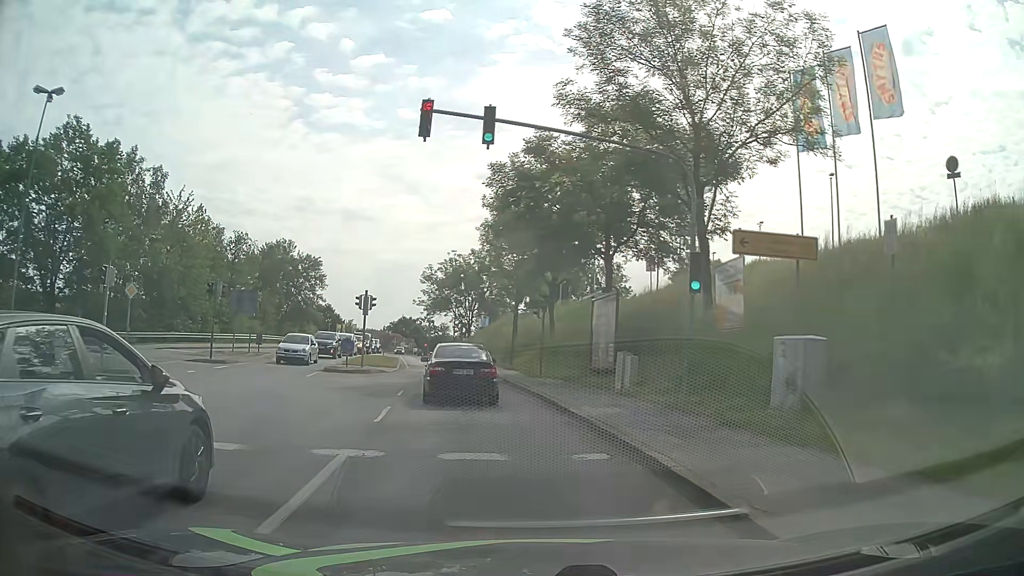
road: tertiary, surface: asphalt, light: Day
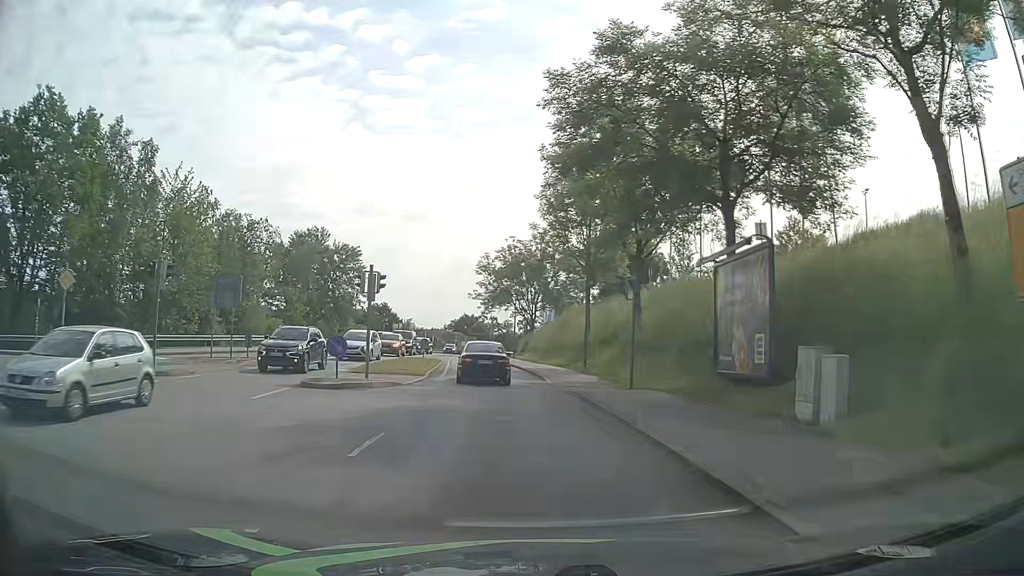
(-0.3, +10.5) m; -5°
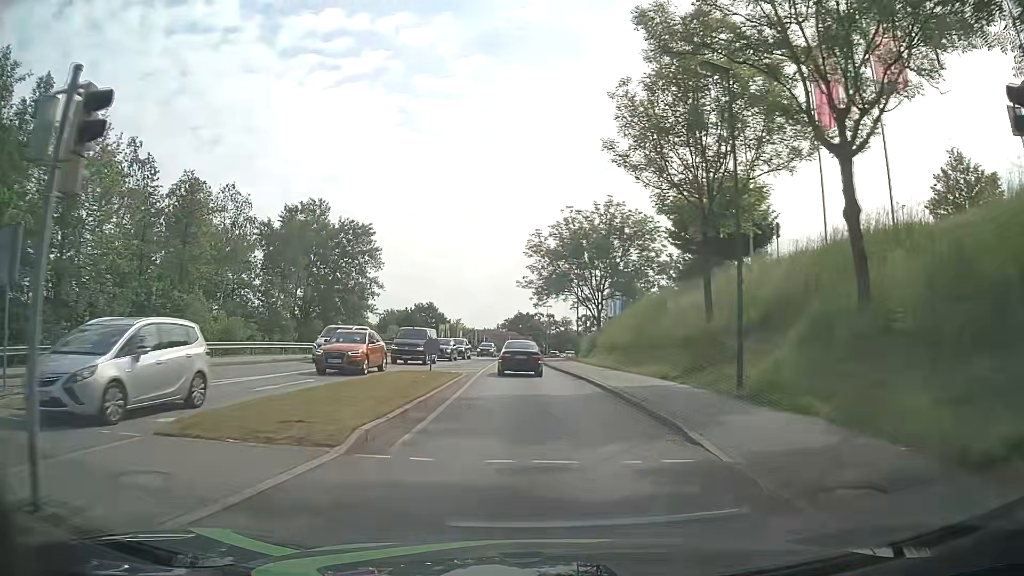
(-0.9, +16.9) m; -4°
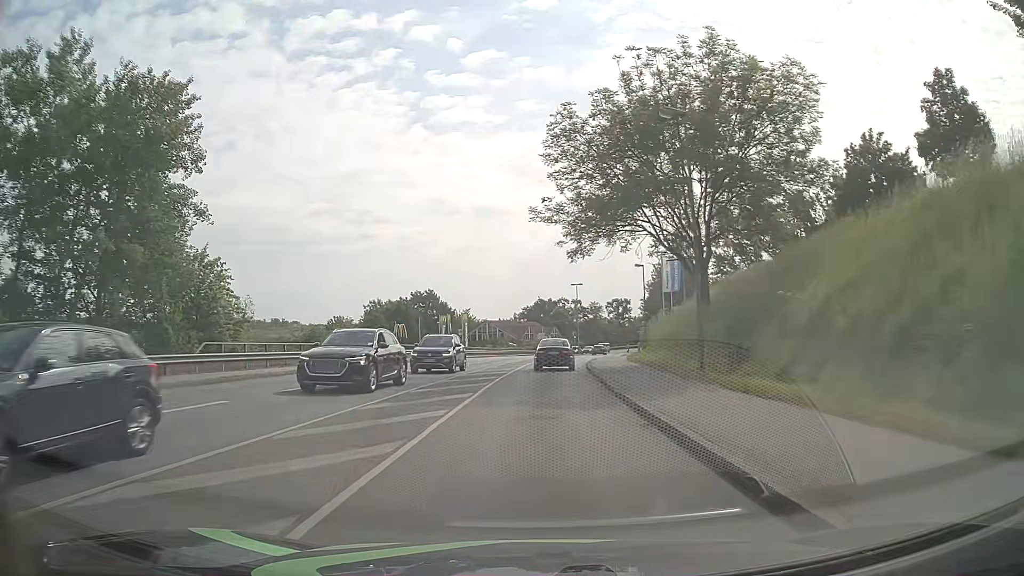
(-1.0, +33.4) m; -3°
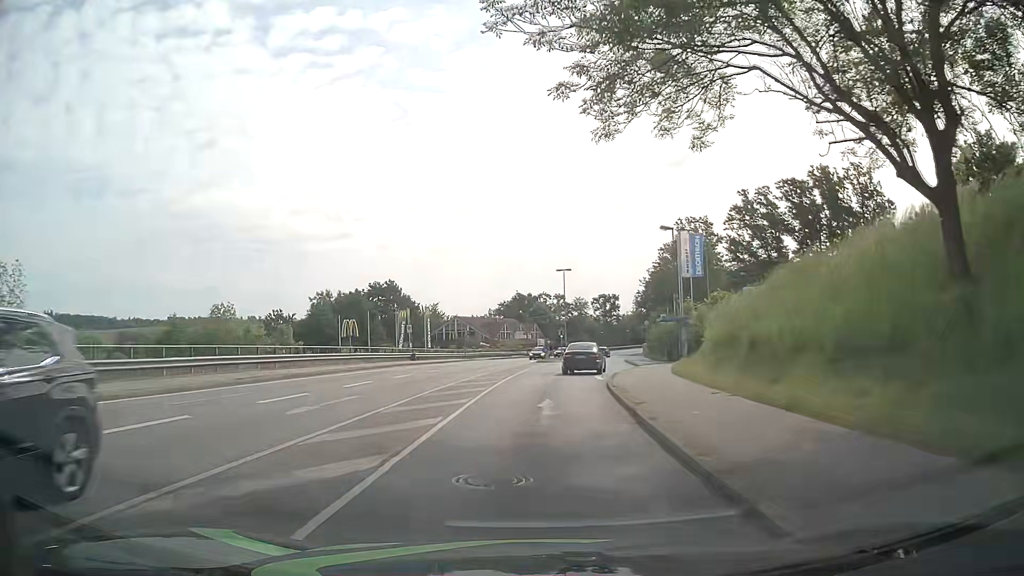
(+0.3, +20.5) m; +2°
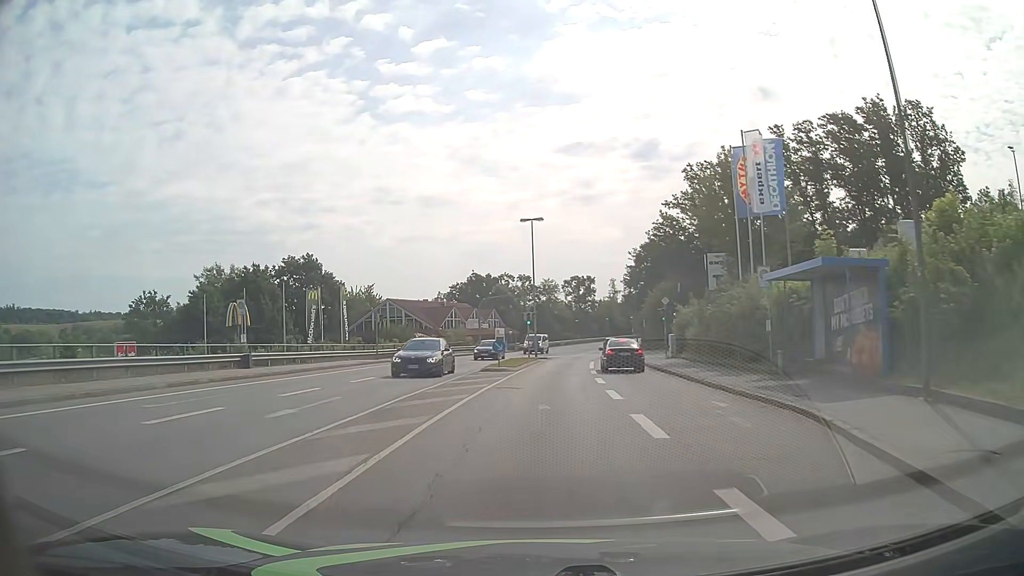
(+0.7, +28.4) m; +3°
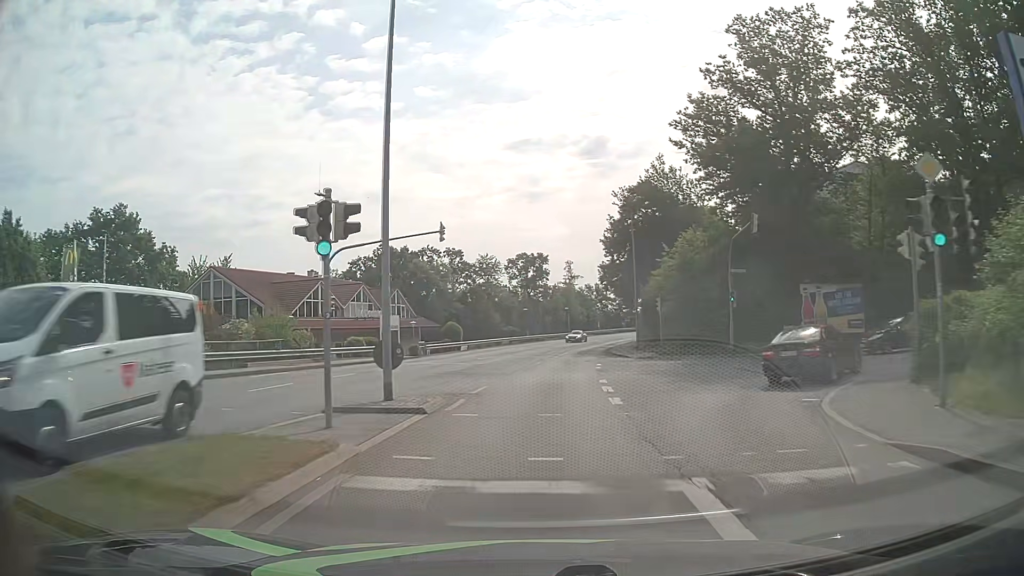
(+1.5, +37.2) m; +4°
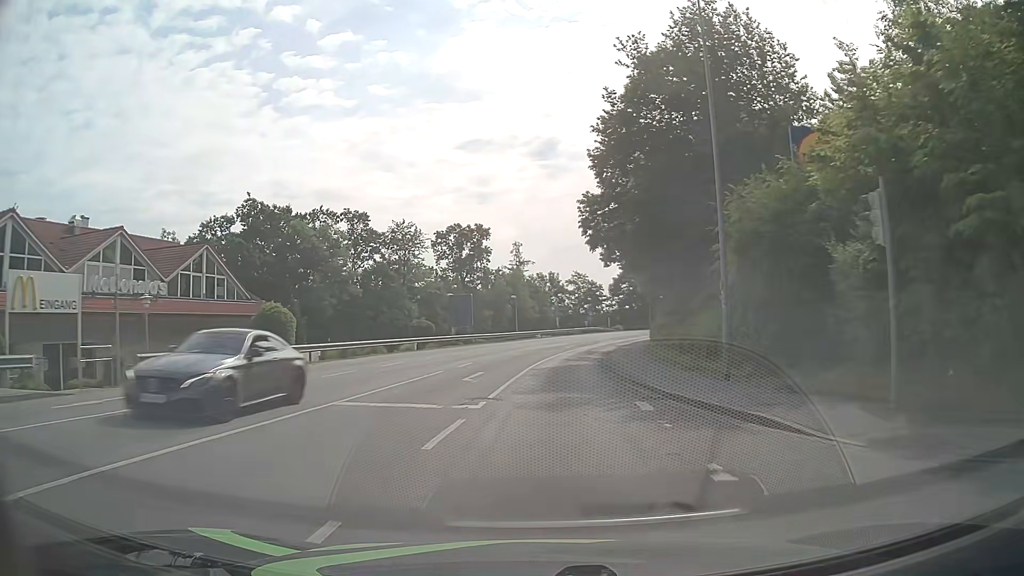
(+1.2, +31.2) m; +5°
